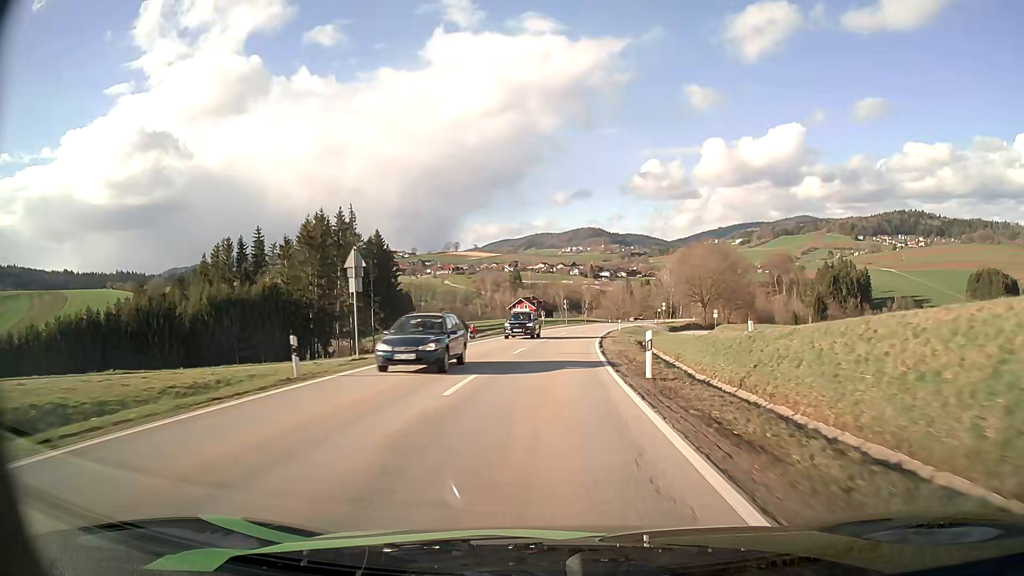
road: secondary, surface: asphalt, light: Day
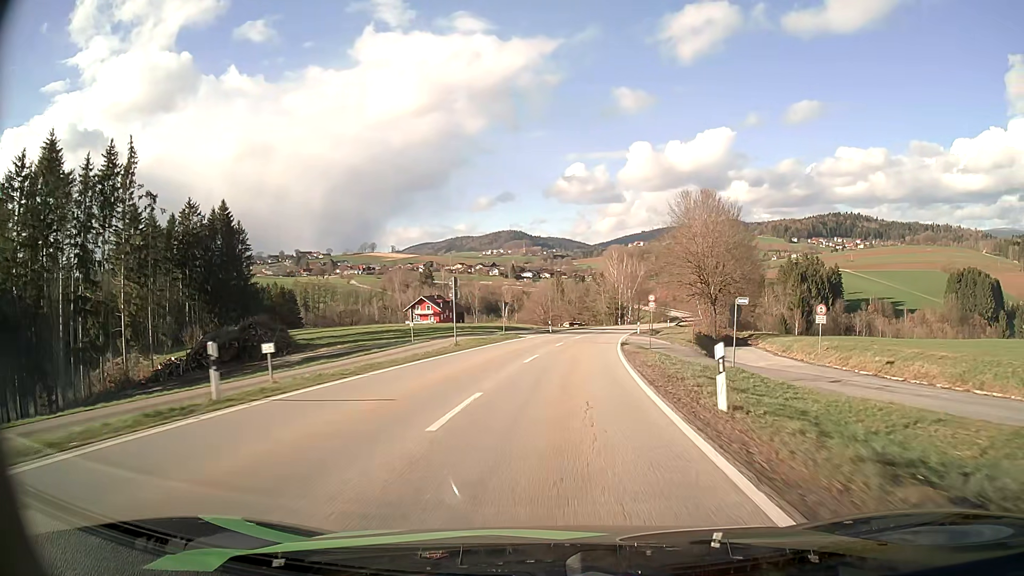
(+3.2, +55.5) m; +7°
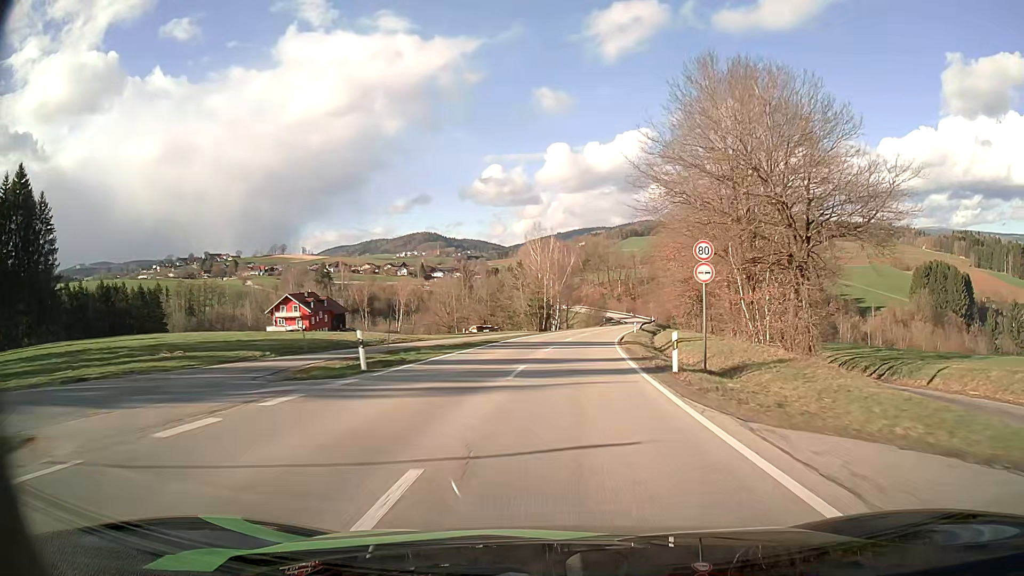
(+2.9, +44.6) m; +7°
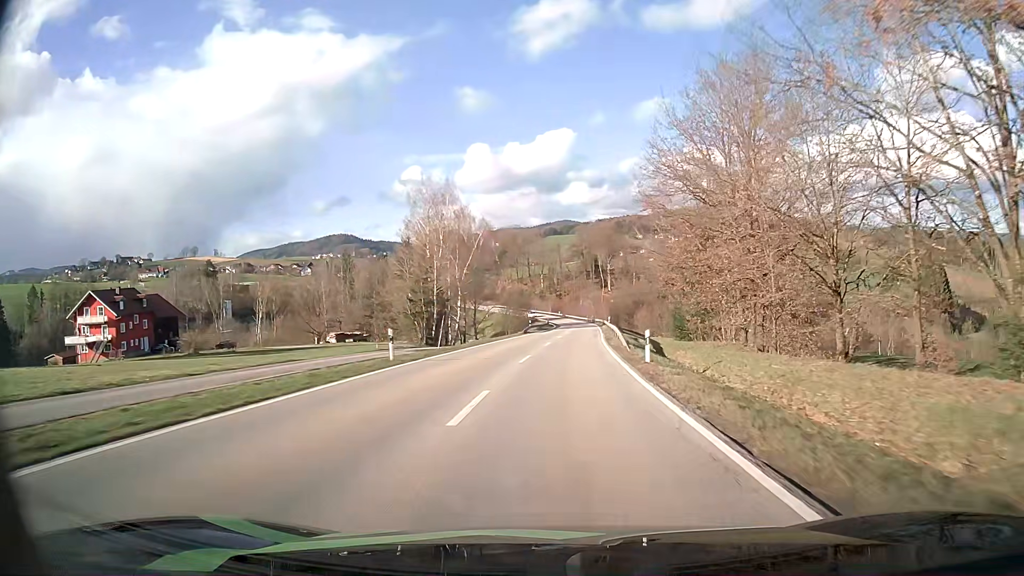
(+2.8, +45.8) m; +7°
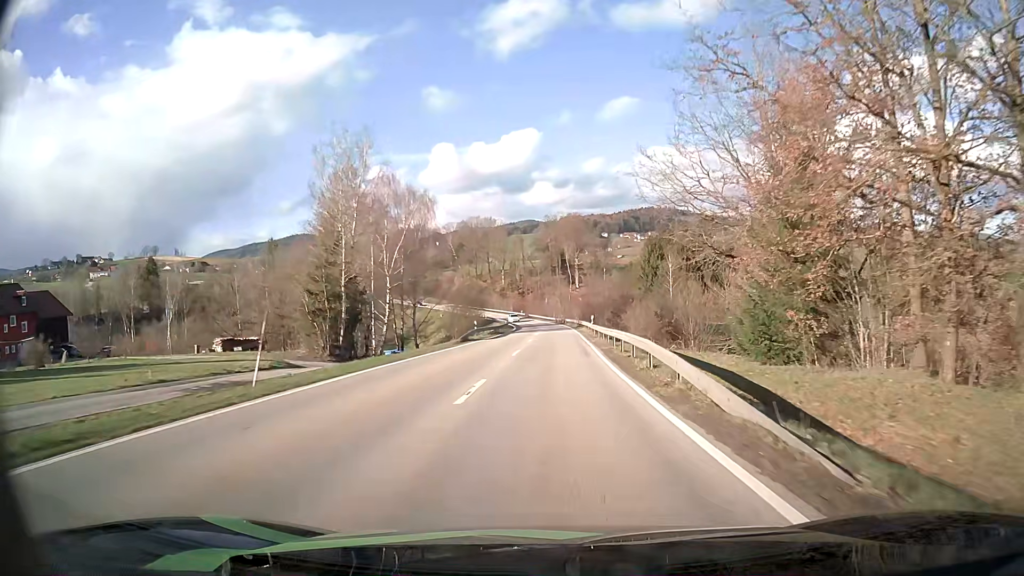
(+0.6, +23.5) m; +3°
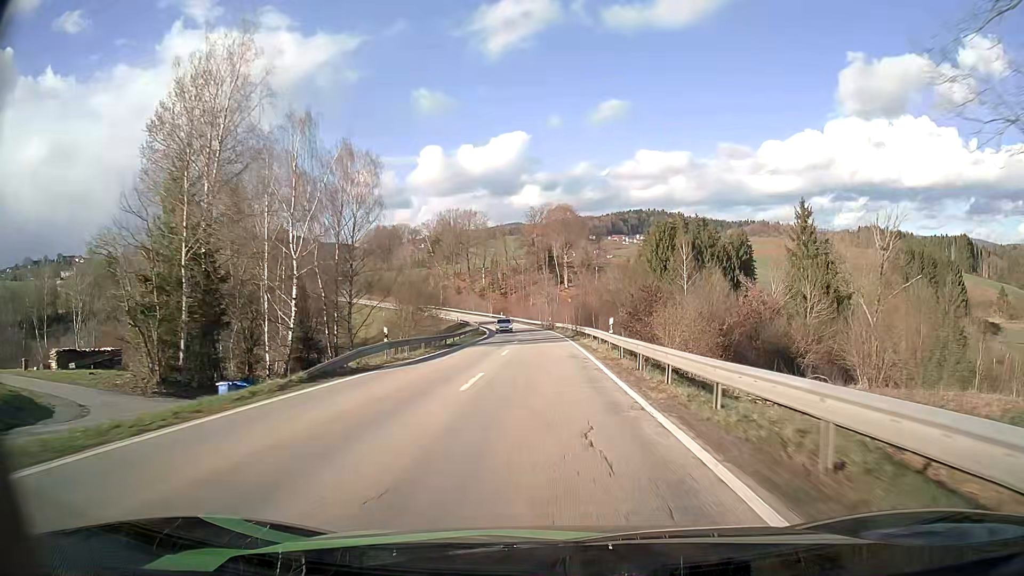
(+0.3, +23.9) m; +1°
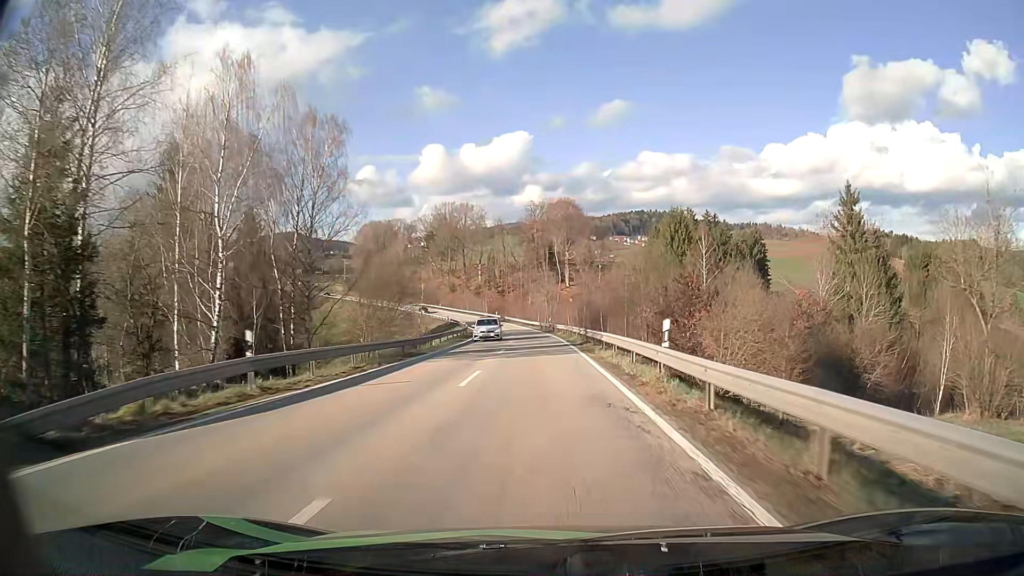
(-0.1, +12.1) m; 0°
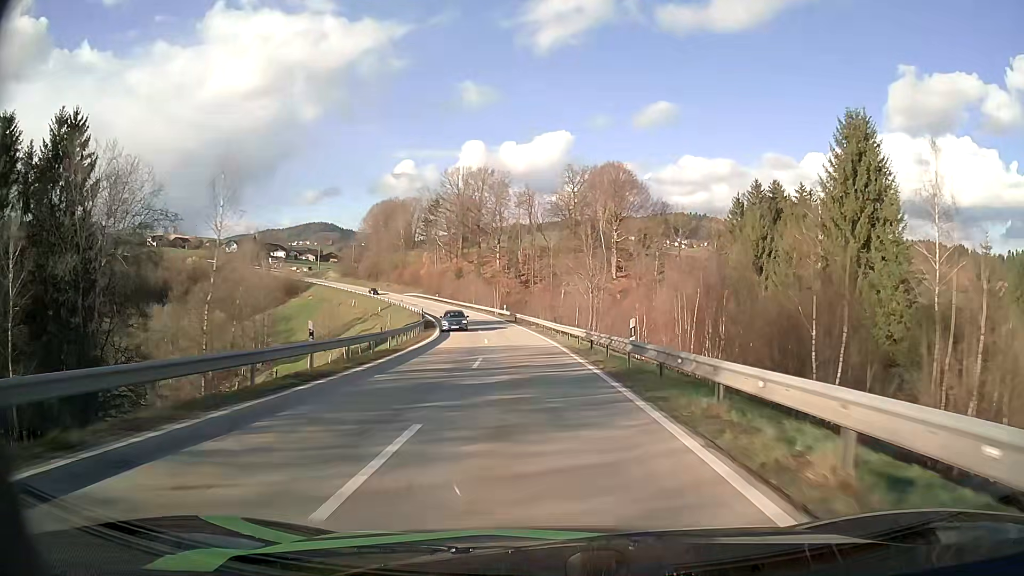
(-1.0, +48.5) m; -3°
(0, +10) (0, +20) (-1, +30) (-2, +40) (-3, +50) (-5, +60) (-7, +70) (-9, +79) (-12, +89) (-15, +98) m
